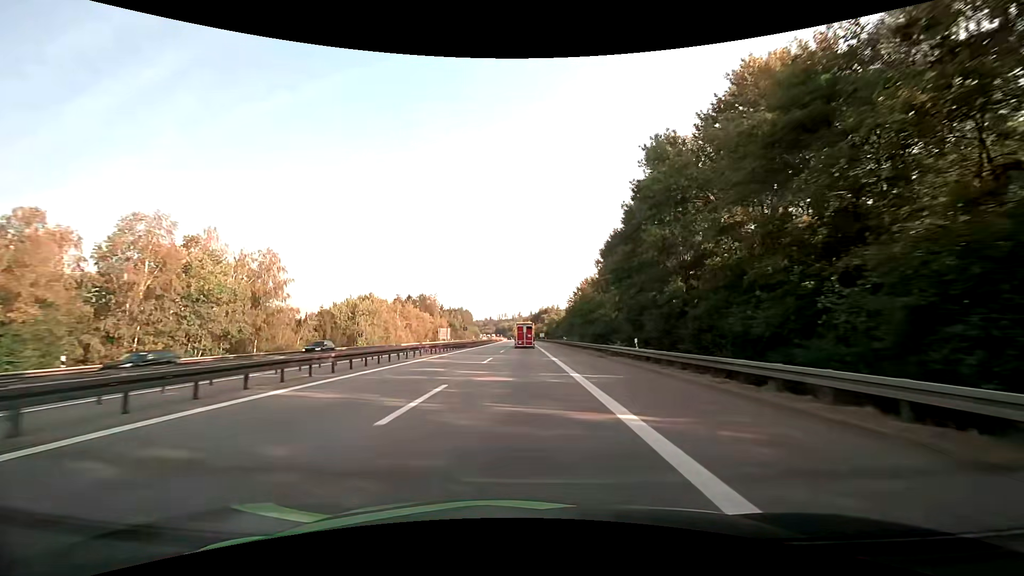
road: motorway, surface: asphalt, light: Day
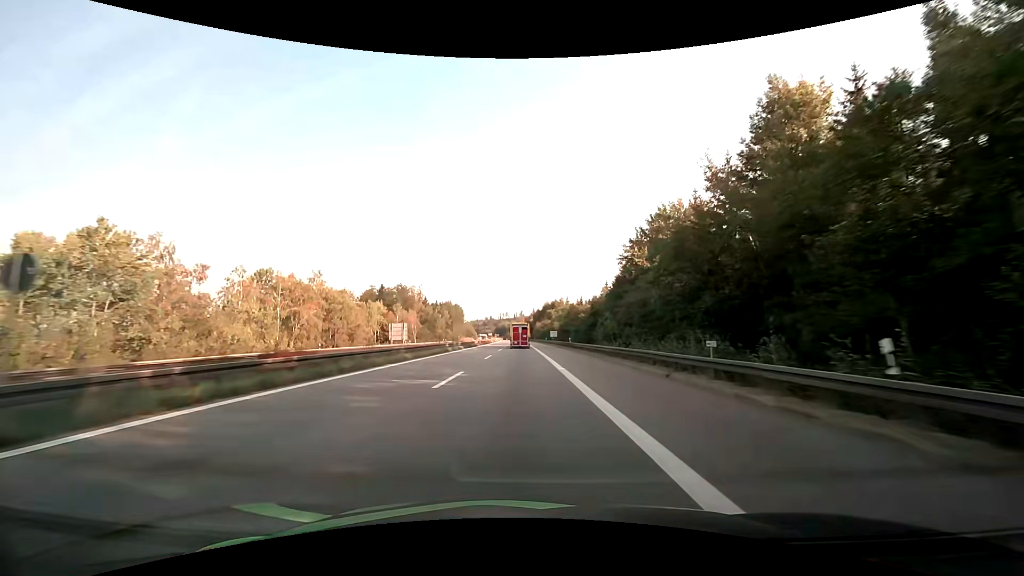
(-0.4, +65.9) m; 0°
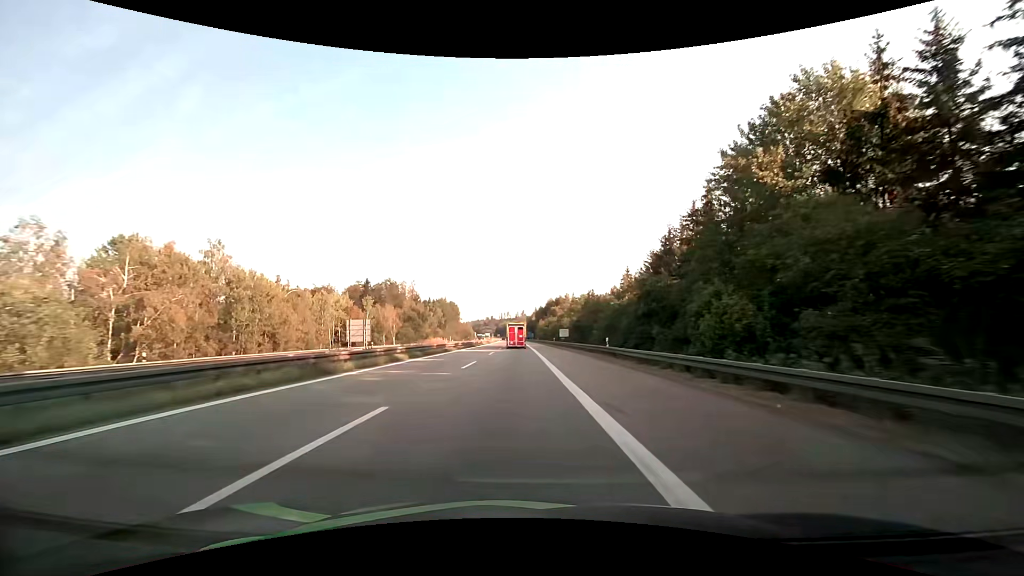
(0.0, +27.3) m; 0°
(0, +10) (0, +20) (0, +30) (-1, +40) (-1, +50) (-1, +60) (-1, +70) (-1, +80) (-2, +90) (-2, +100) m
